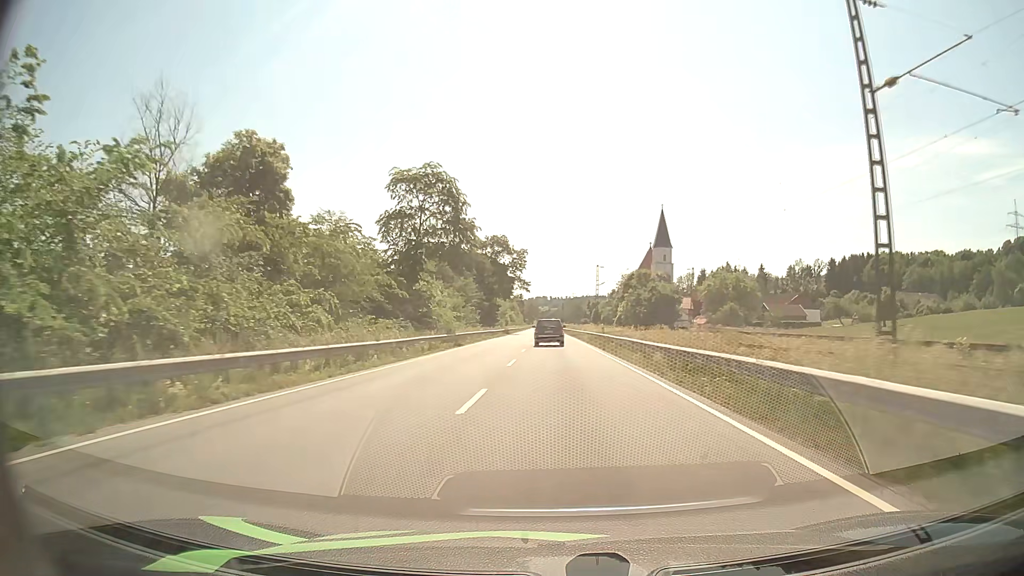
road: primary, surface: asphalt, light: Day
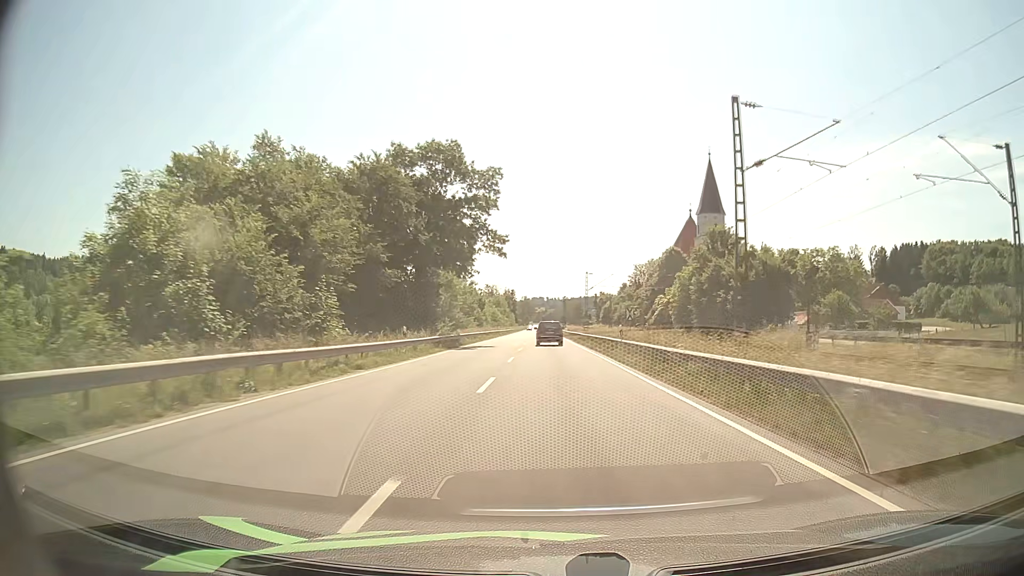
(-0.1, +57.2) m; 0°
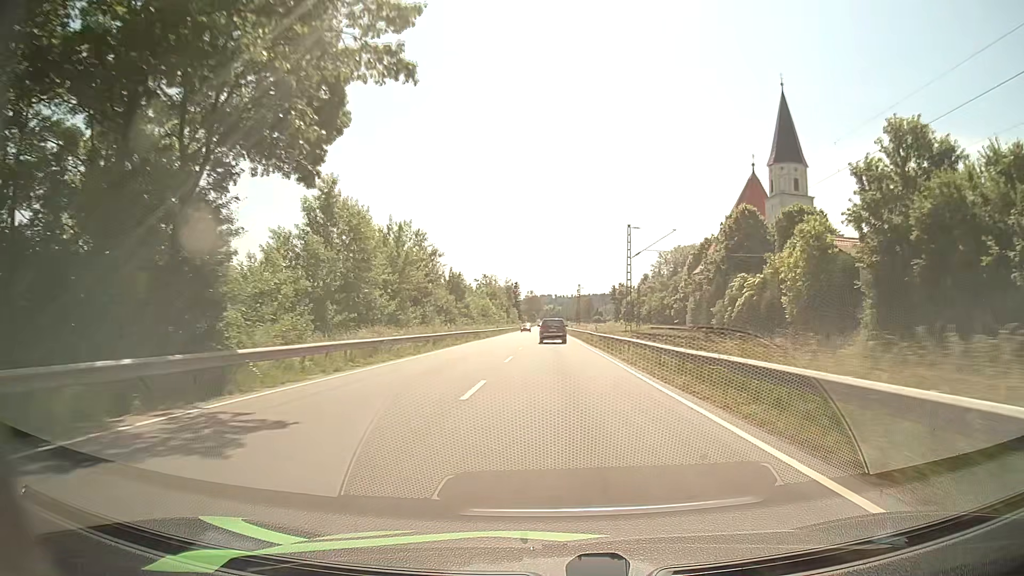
(-0.1, +38.3) m; -1°
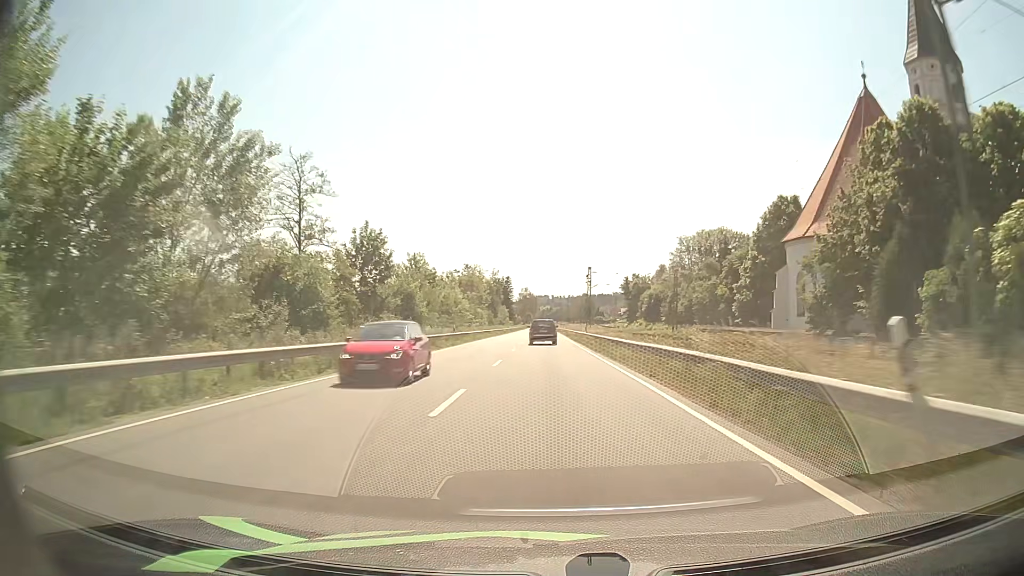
(0.0, +38.5) m; 0°
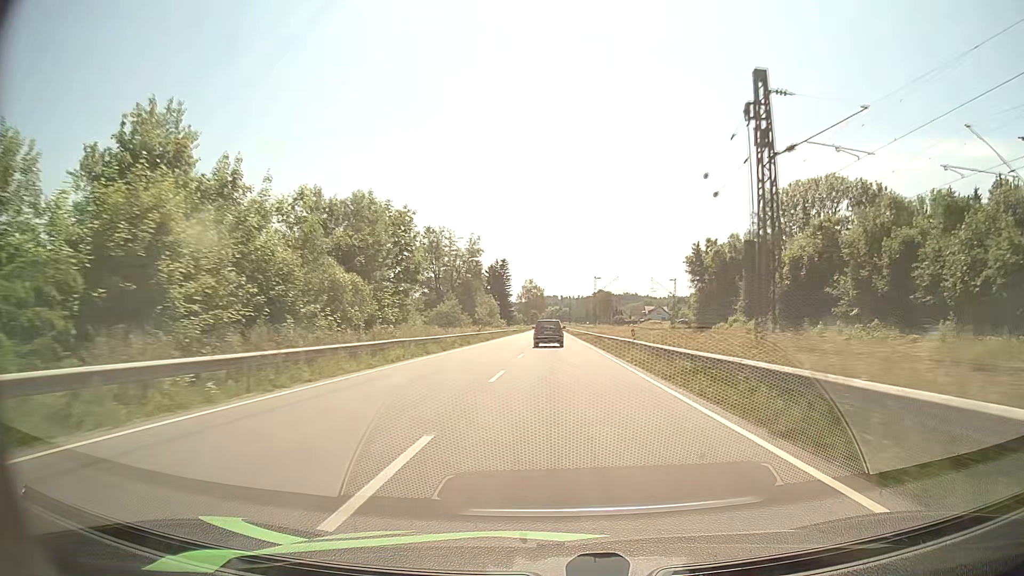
(-0.5, +66.3) m; -1°
